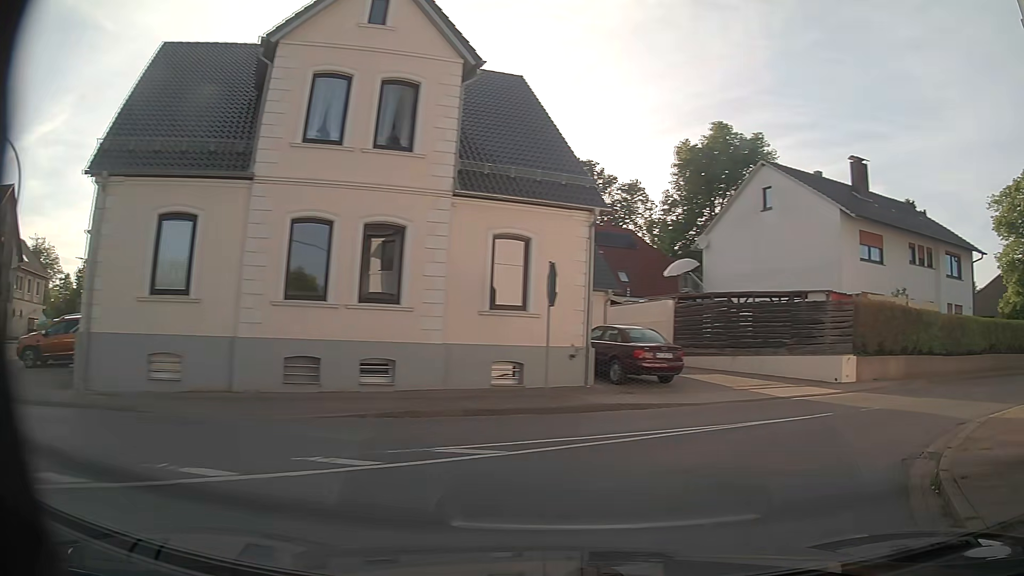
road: secondary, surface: asphalt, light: Day
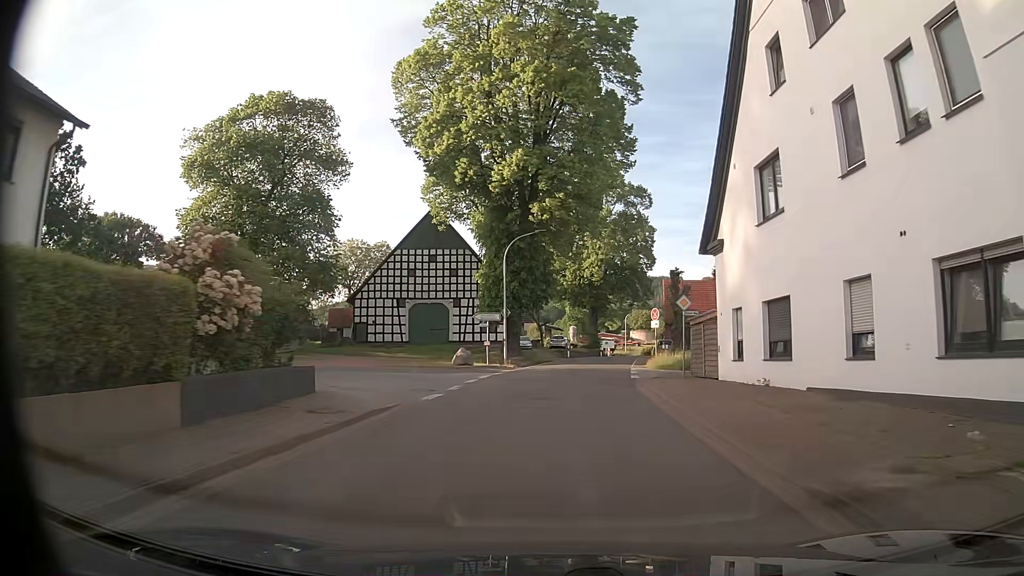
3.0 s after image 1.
(+16.8, +17.6) m; +71°
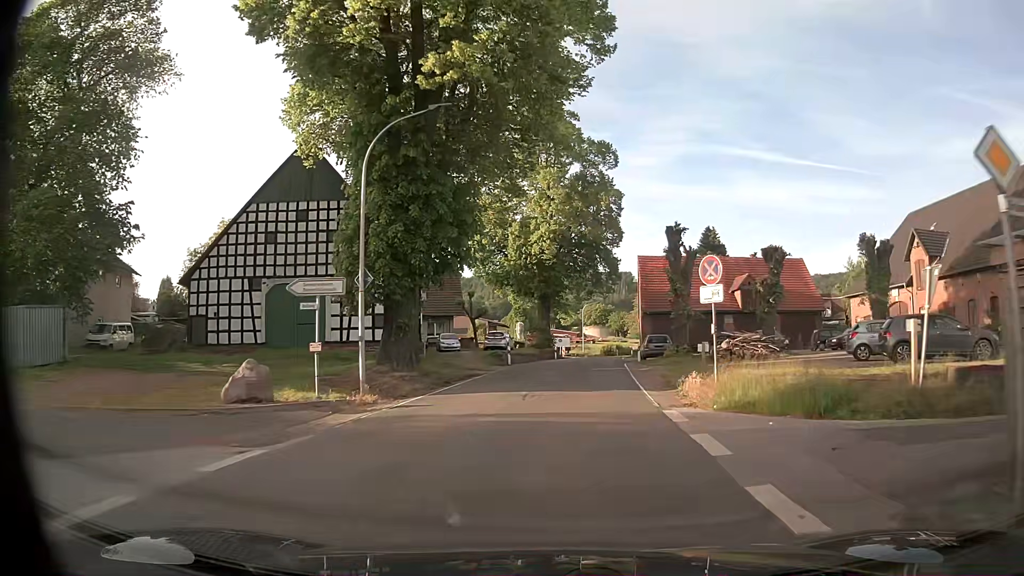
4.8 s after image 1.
(+0.7, +20.6) m; +4°
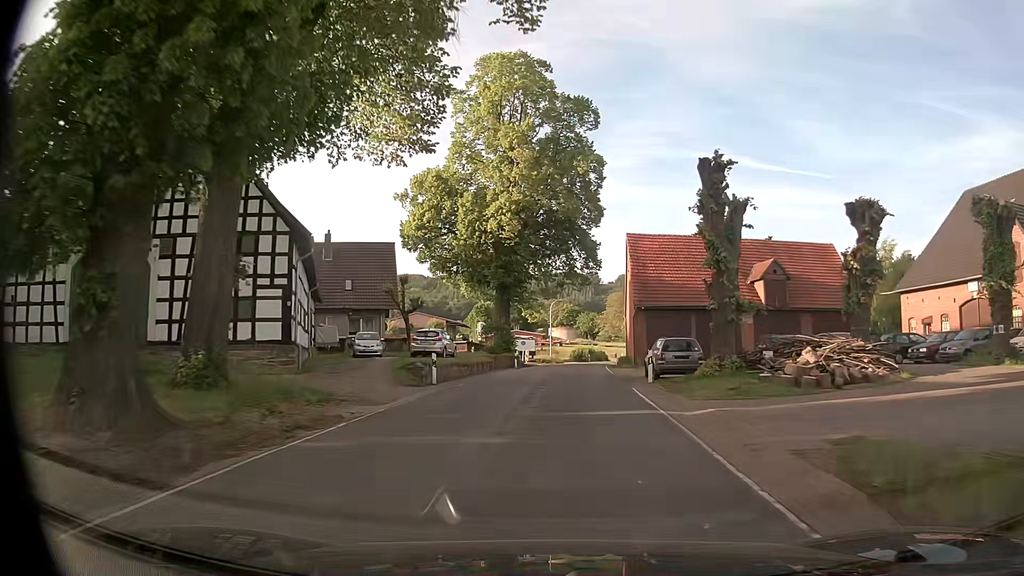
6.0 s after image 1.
(+0.4, +15.0) m; +3°
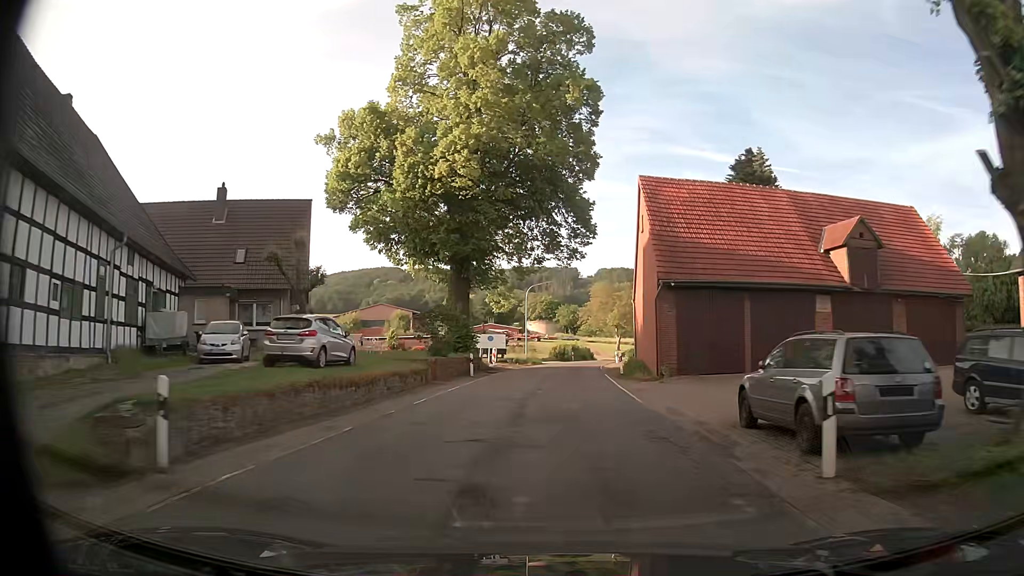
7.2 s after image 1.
(+0.4, +15.7) m; +3°
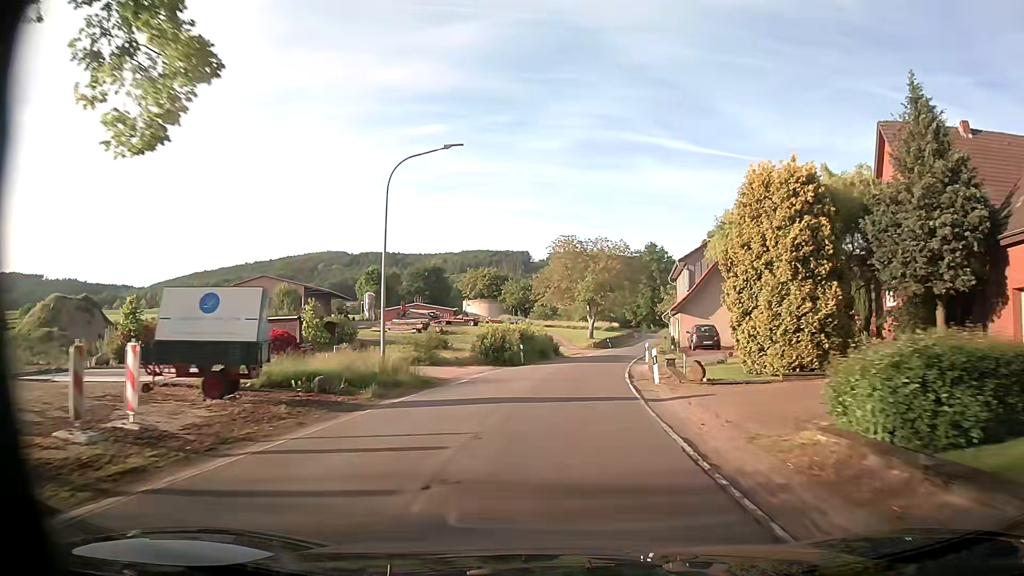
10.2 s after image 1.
(+1.1, +41.6) m; +4°
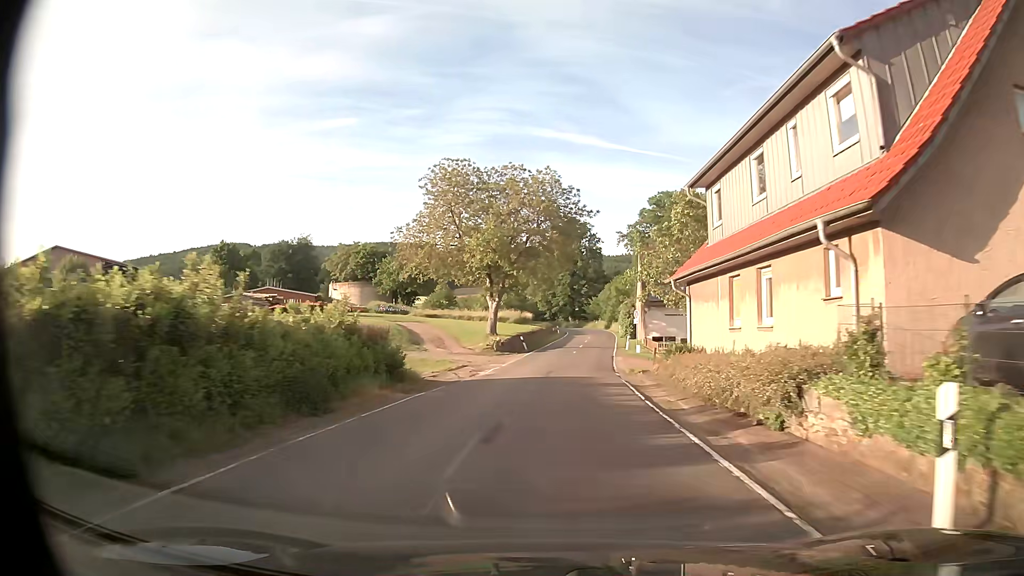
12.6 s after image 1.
(+1.8, +34.7) m; +7°
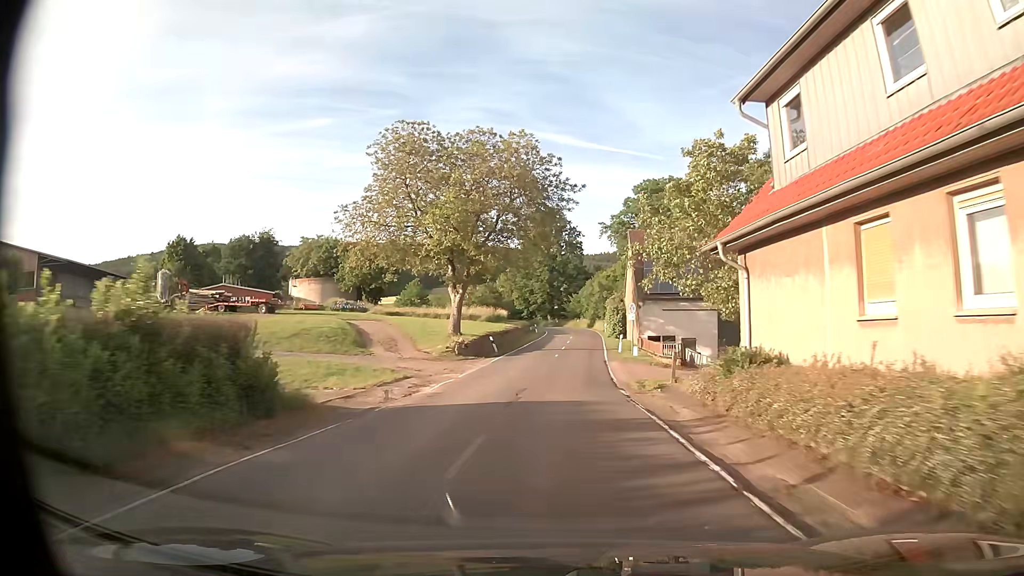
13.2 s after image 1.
(+0.2, +8.8) m; +2°
(0, +10) (0, +20) (+1, +30) (+2, +40) (+3, +50) (+3, +60) (+4, +70) (+4, +80) (+2, +90) (0, +99) m
